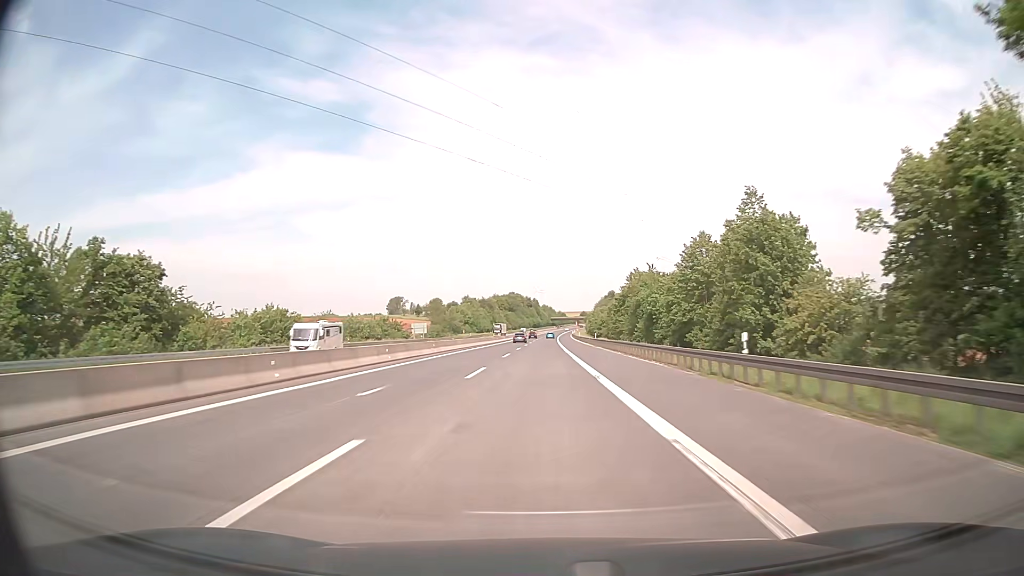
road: motorway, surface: asphalt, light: Day
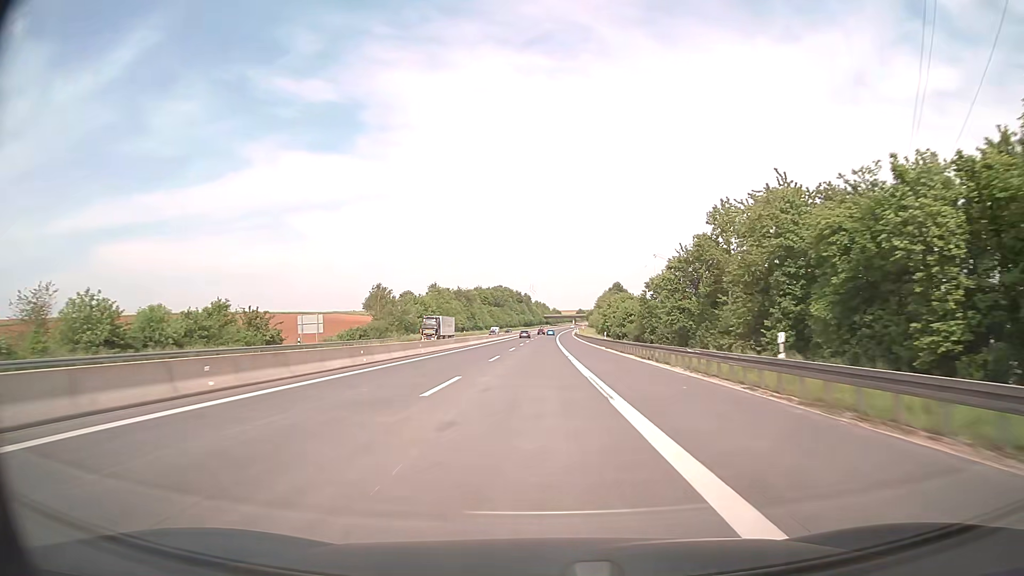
(+0.3, +59.5) m; +1°
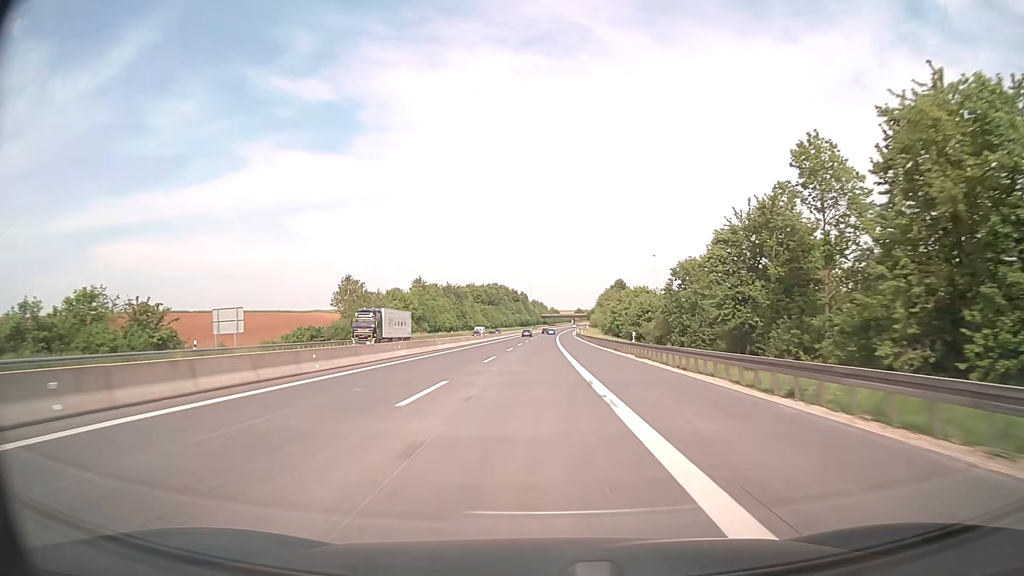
(+0.1, +19.8) m; 0°
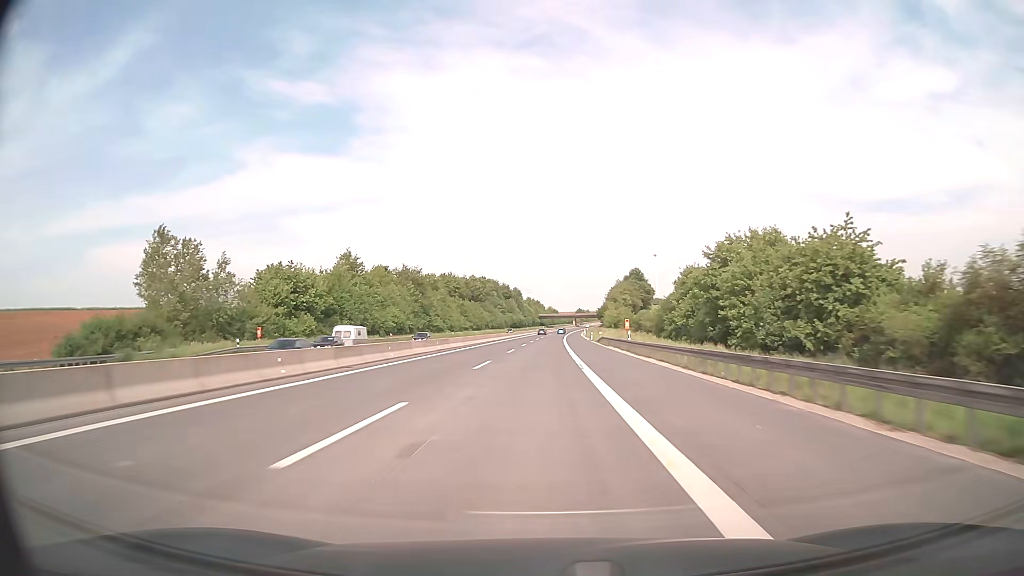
(+0.1, +59.5) m; 0°
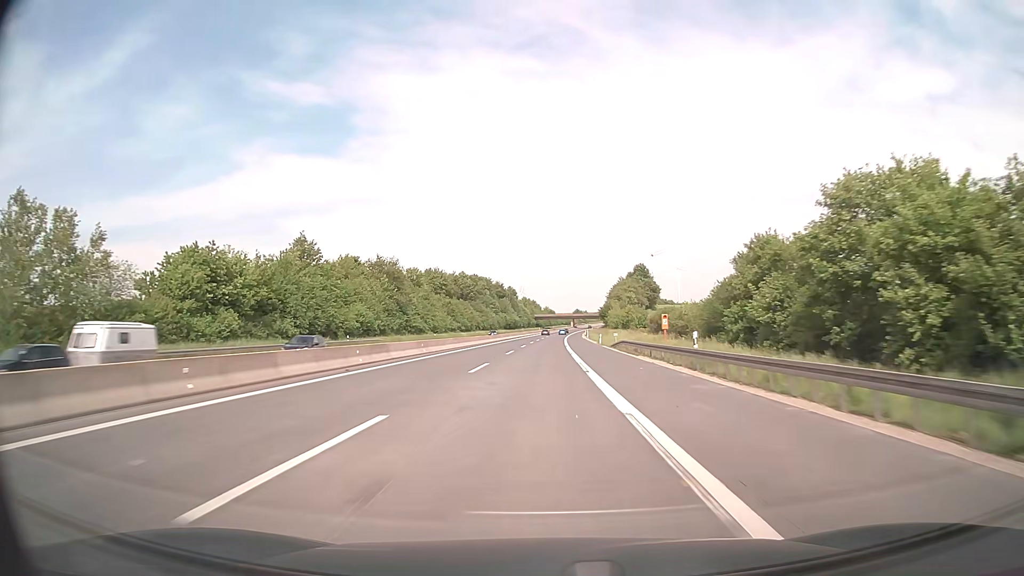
(+0.1, +19.8) m; 0°
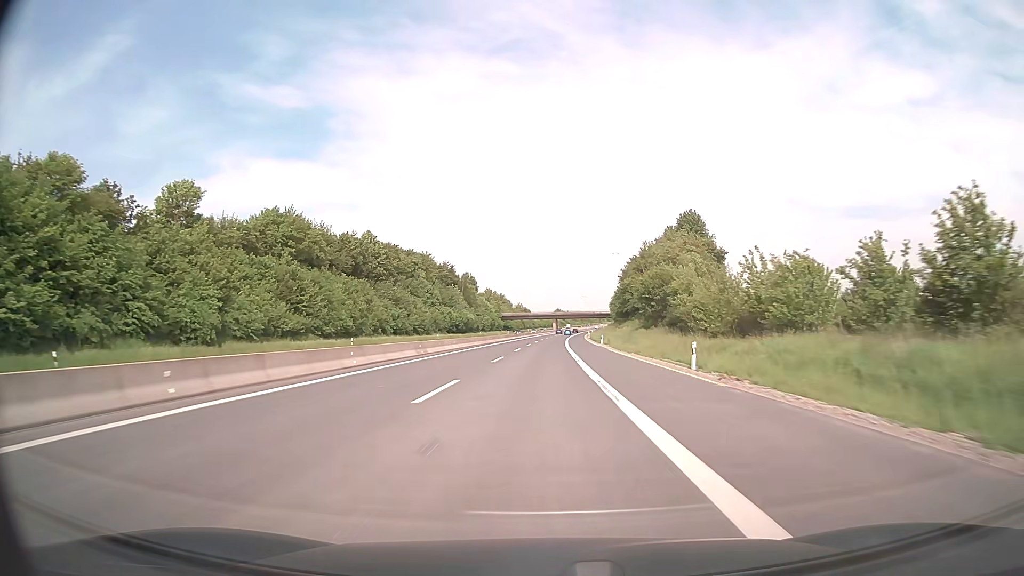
(+1.7, +99.0) m; +2°
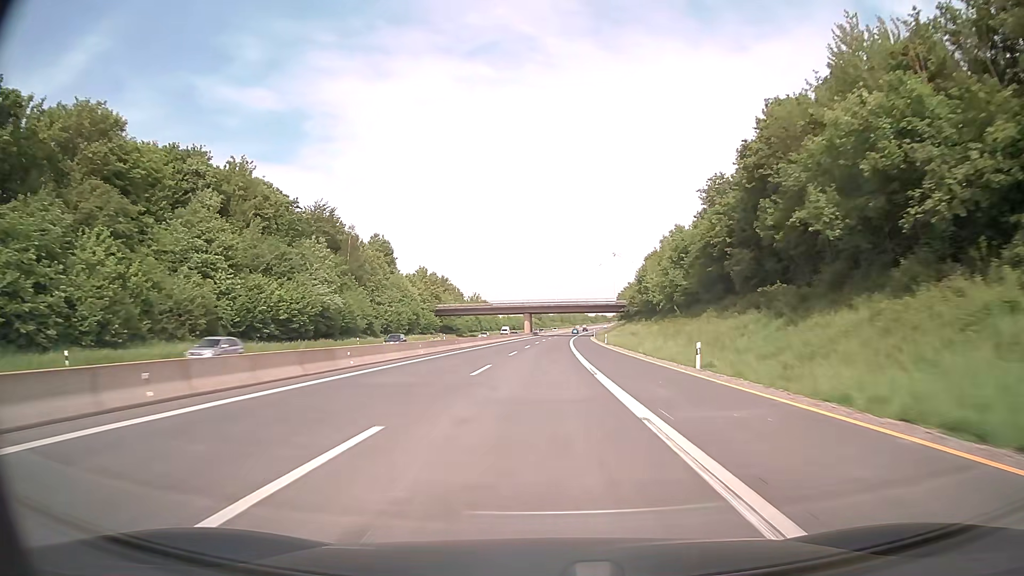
(+1.8, +99.0) m; +2°
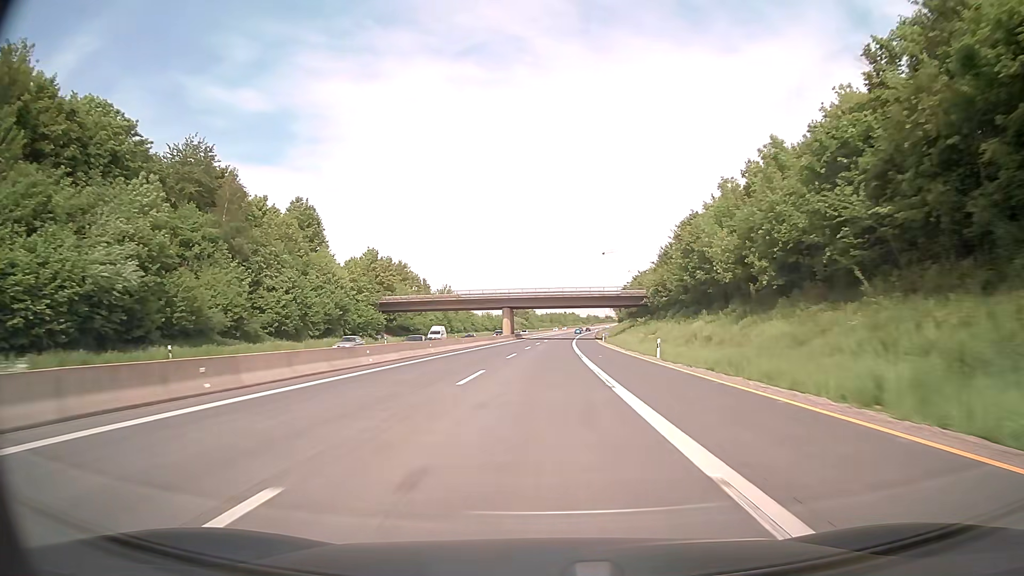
(+0.4, +39.6) m; +1°
(0, +10) (0, +20) (0, +30) (0, +40) (+1, +50) (+1, +60) (+1, +70) (+2, +80) (+2, +90) (+2, +100) m
